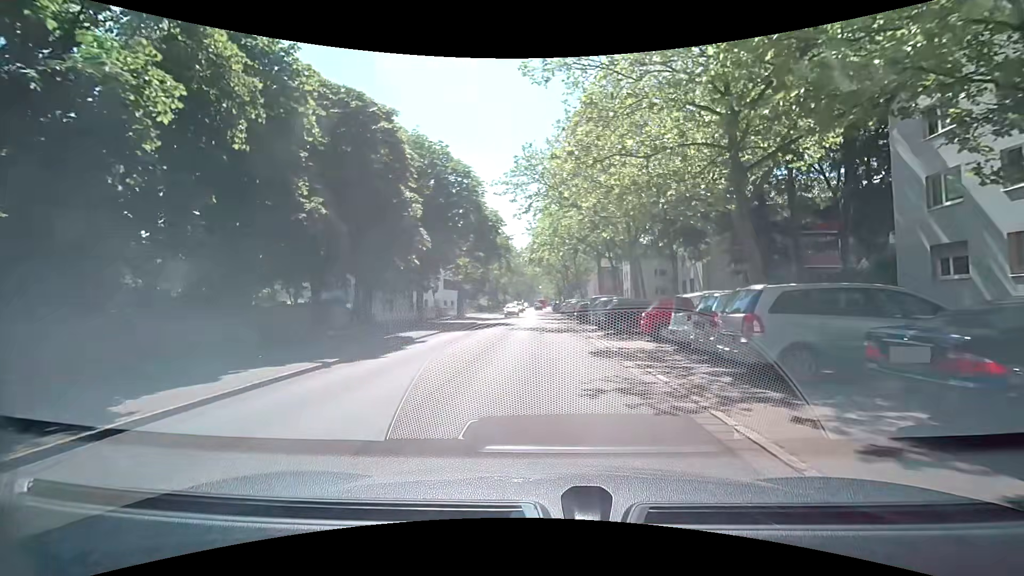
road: secondary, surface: asphalt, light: Day
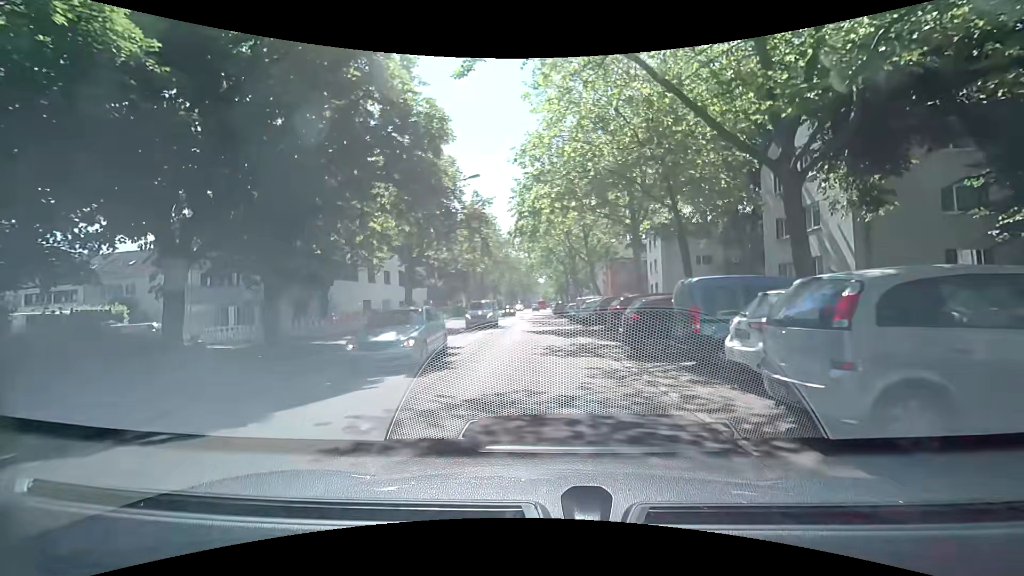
(+0.5, +21.5) m; 0°
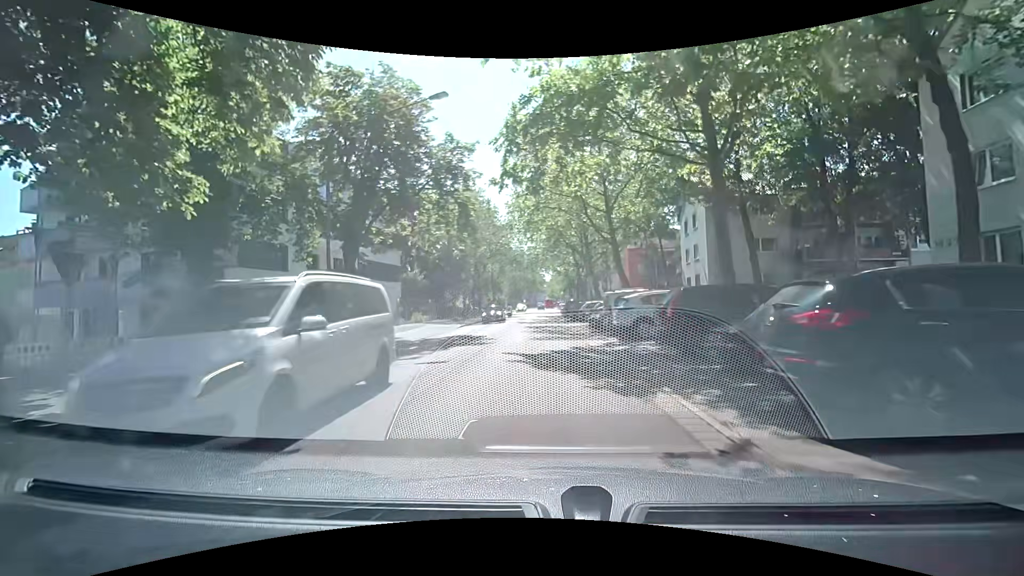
(+0.1, +12.9) m; 0°
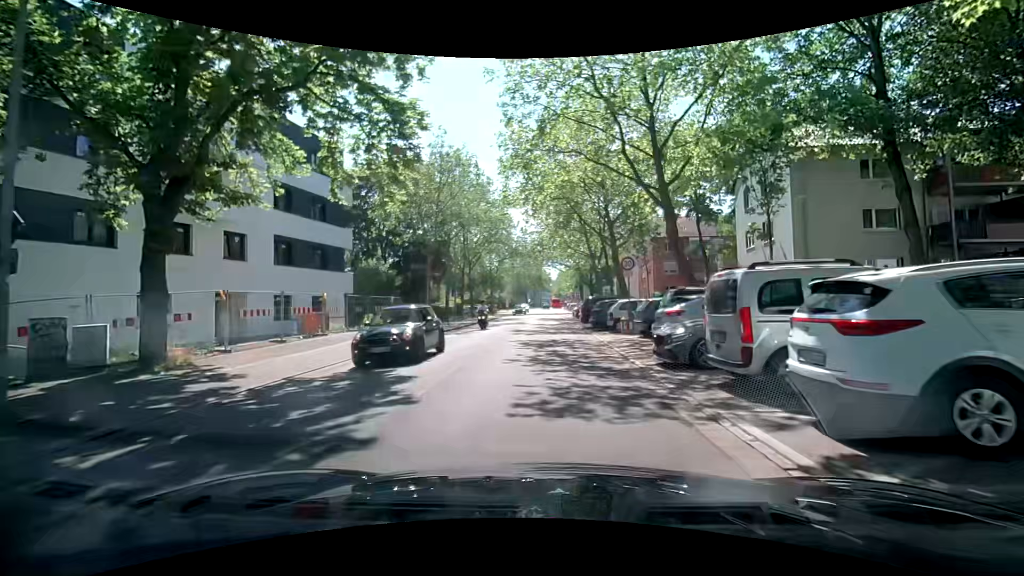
(0.0, +12.9) m; -2°
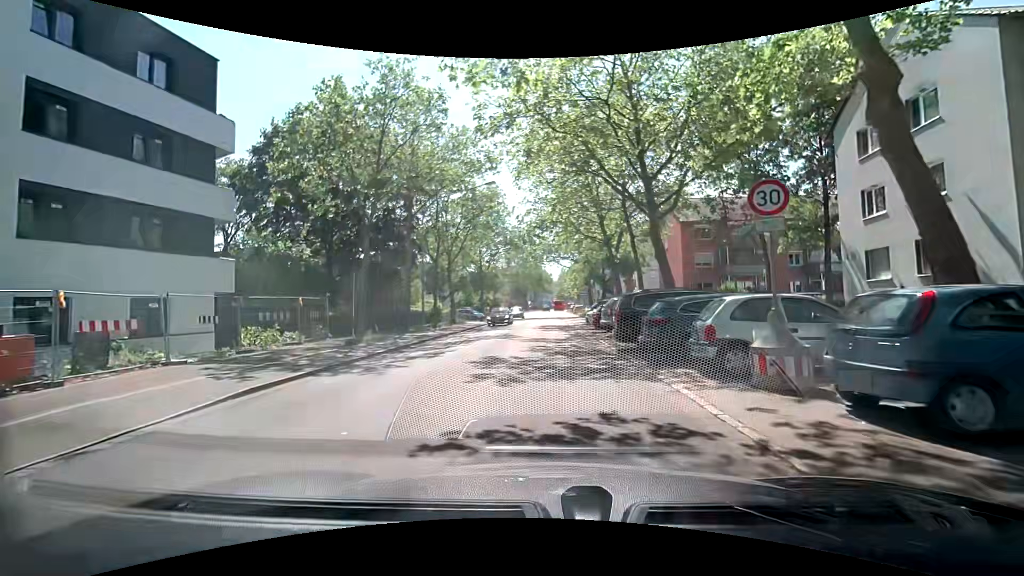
(+0.4, +12.9) m; +1°
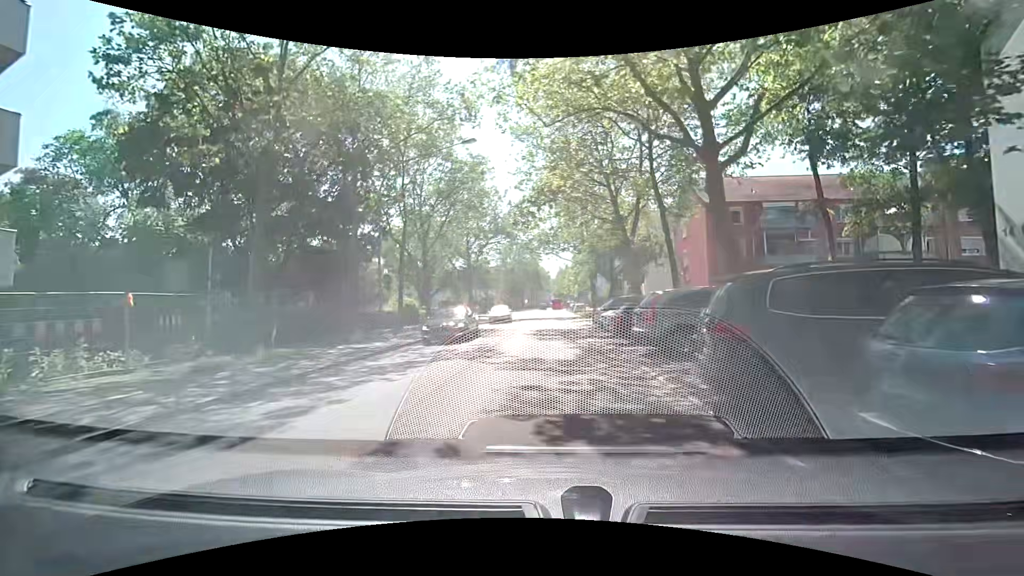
(0.0, +8.6) m; +1°
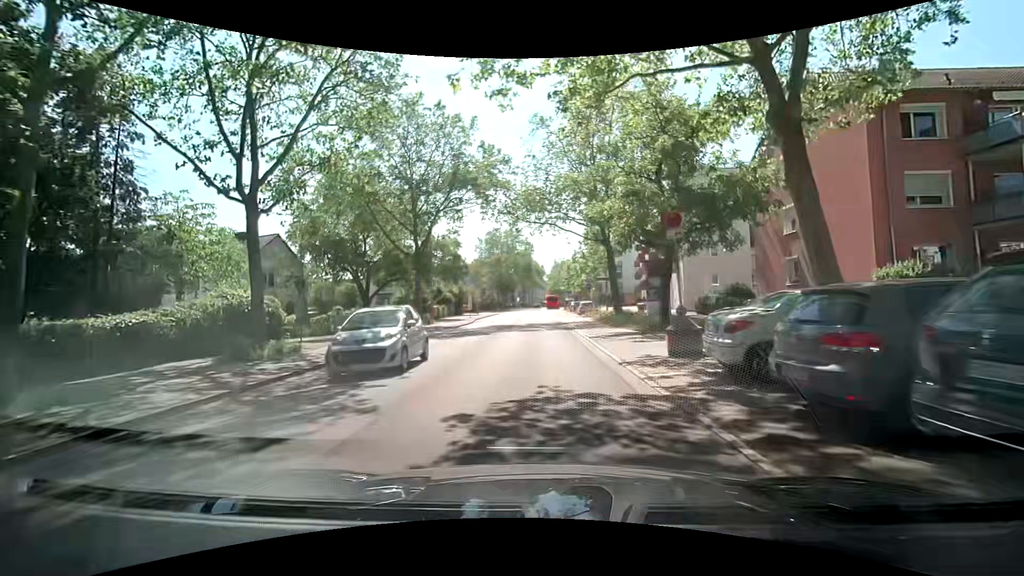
(+0.4, +21.4) m; +2°
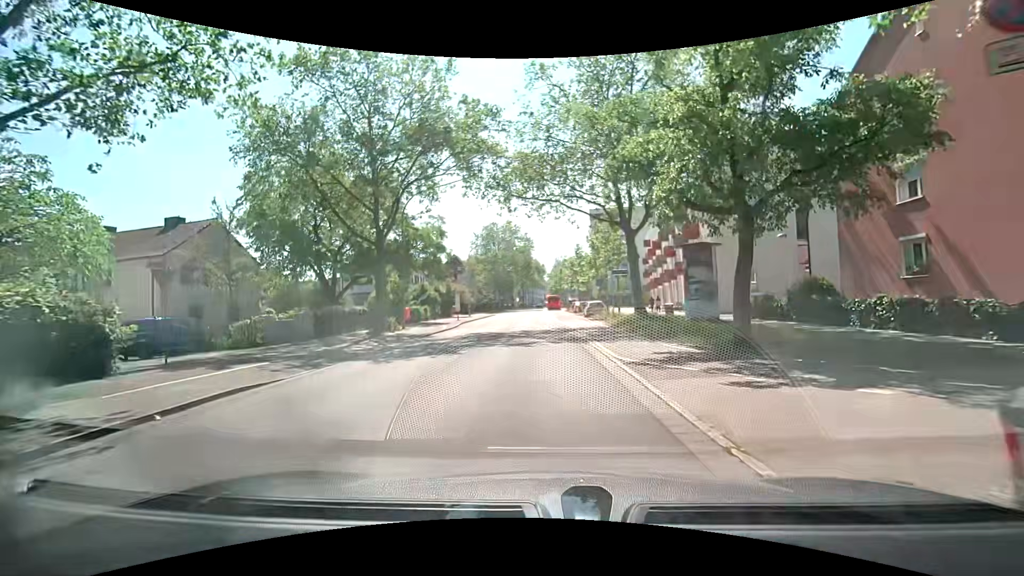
(-0.2, +8.6) m; -2°
(0, +10) (0, +20) (0, +30) (0, +40) (0, +50) (0, +60) (0, +70) (+1, +80) (+1, +90) (+1, +100) m
